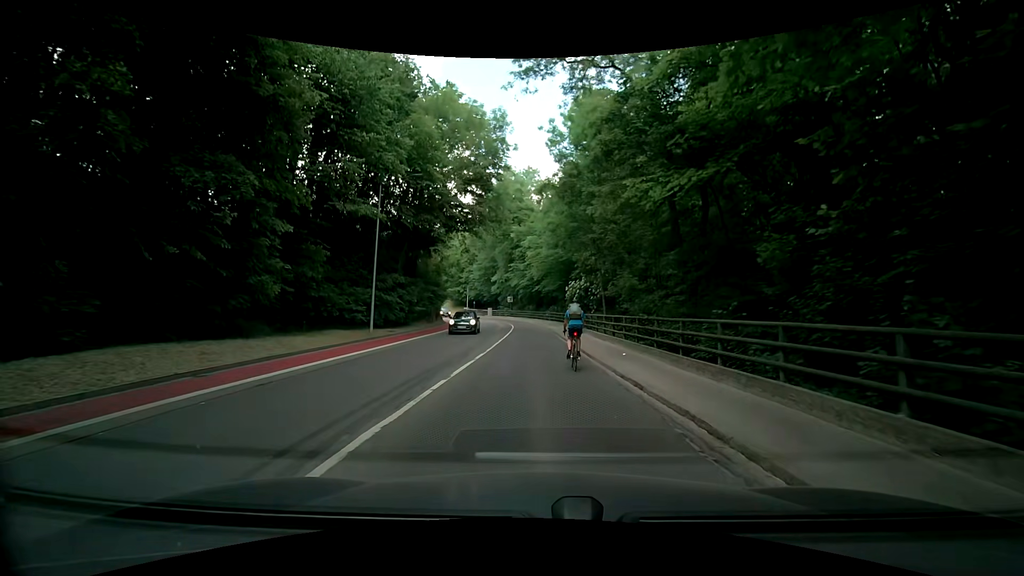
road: secondary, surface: asphalt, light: Day
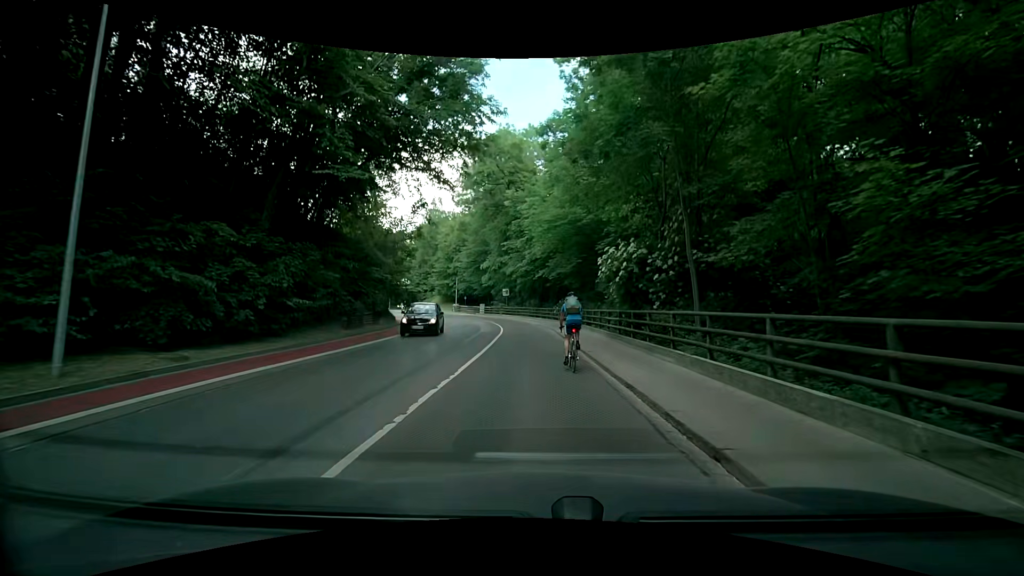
(-0.6, +17.5) m; -2°
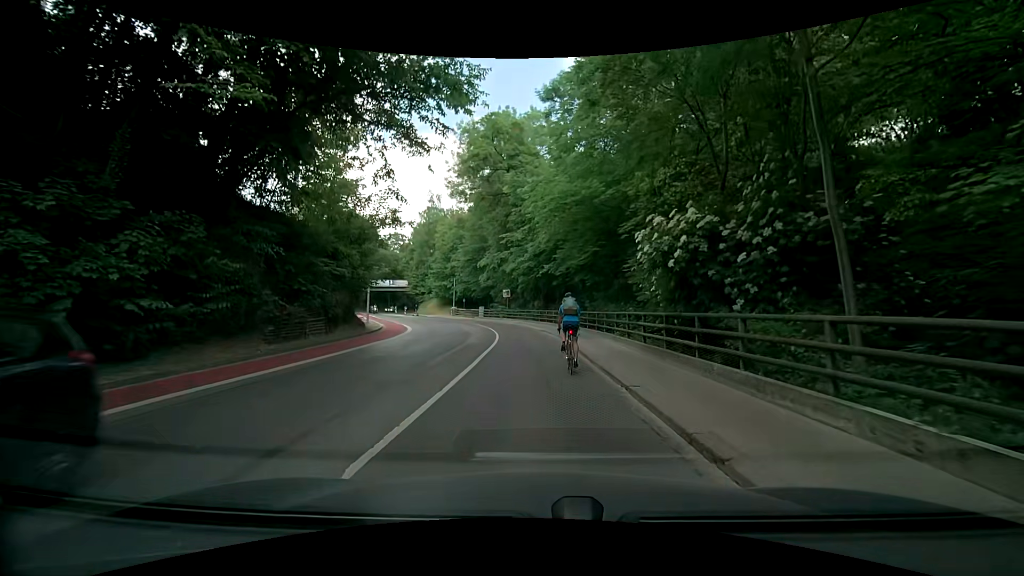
(0.0, +6.5) m; 0°
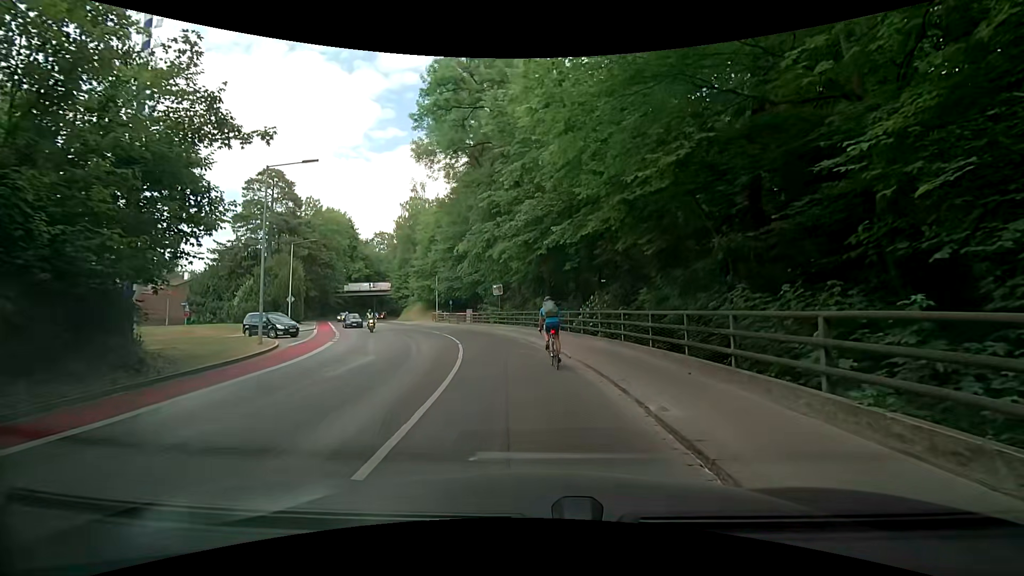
(-0.2, +14.6) m; +1°
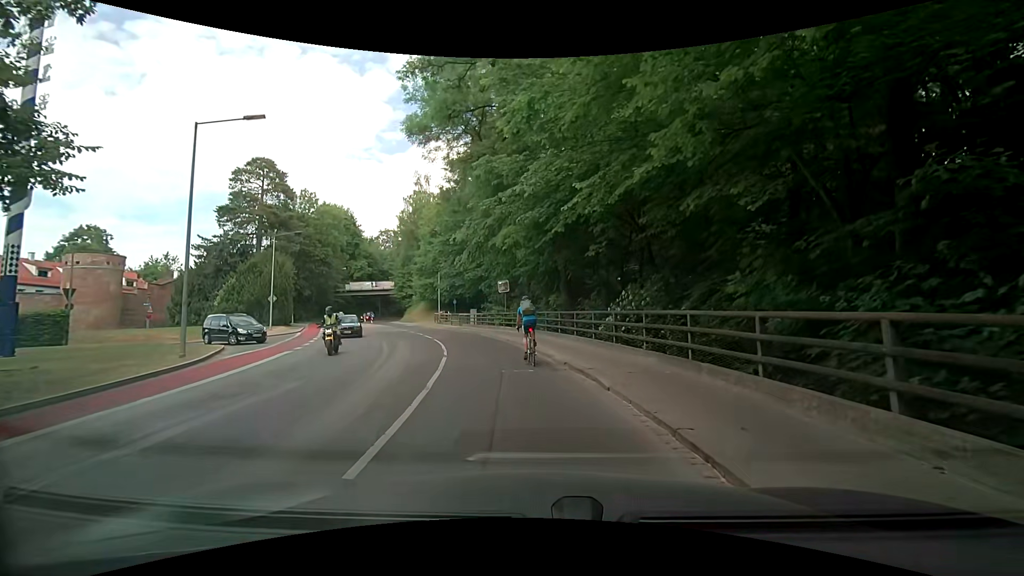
(-0.2, +5.8) m; -3°
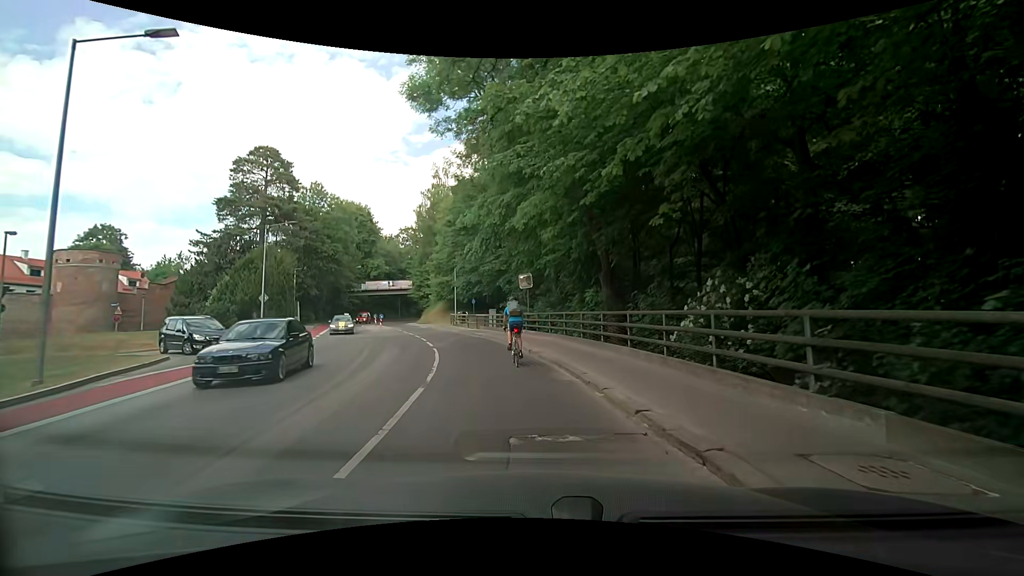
(-0.2, +6.2) m; -3°
